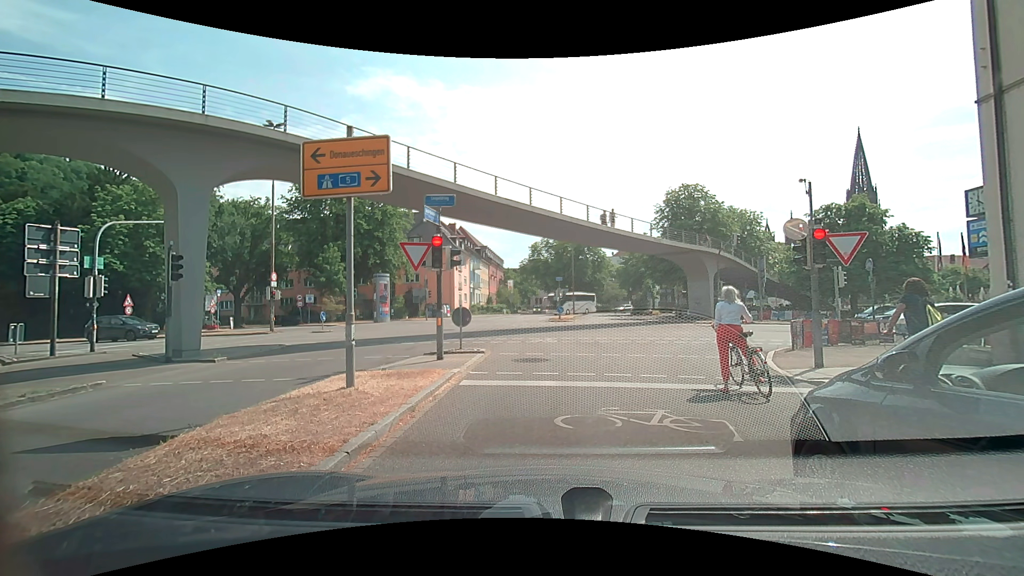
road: unclassified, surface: asphalt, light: Day
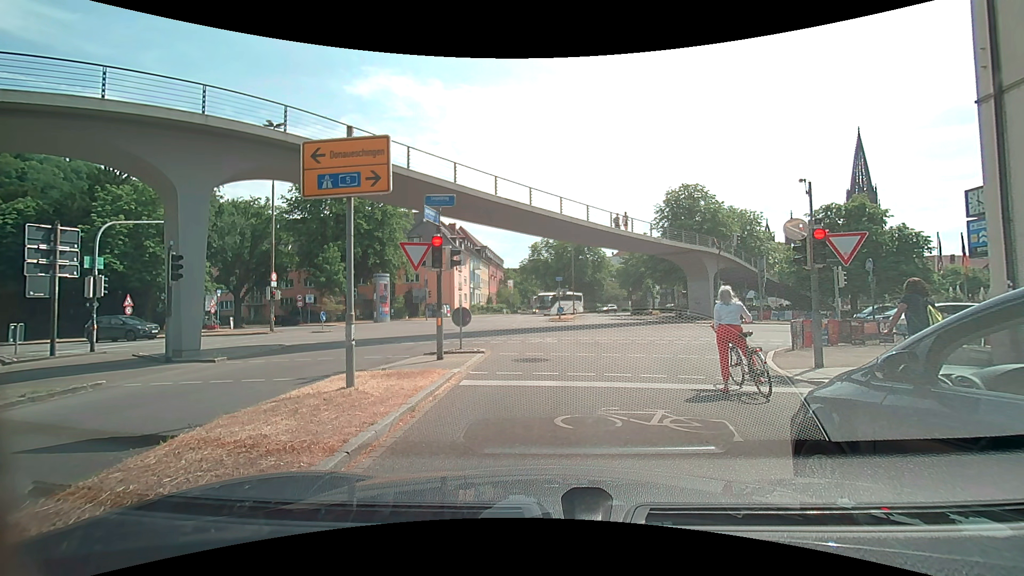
(0.0, 0.0) m; 0°
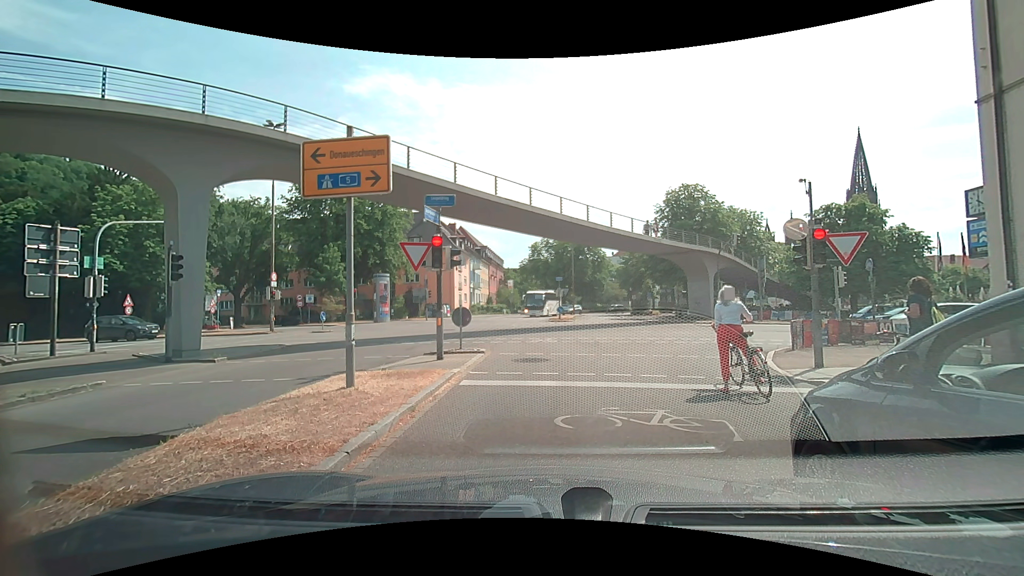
(0.0, 0.0) m; 0°
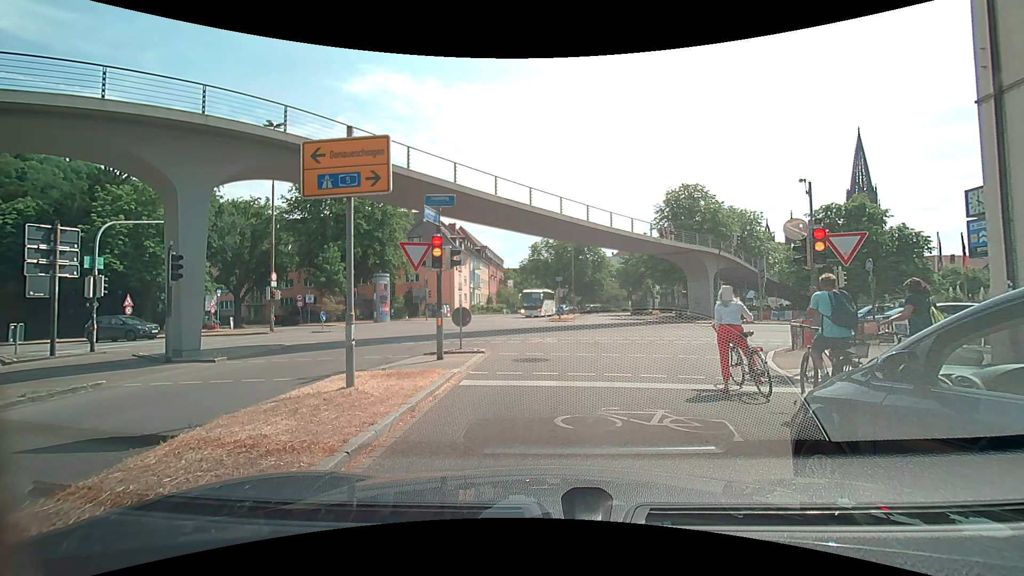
(0.0, 0.0) m; 0°
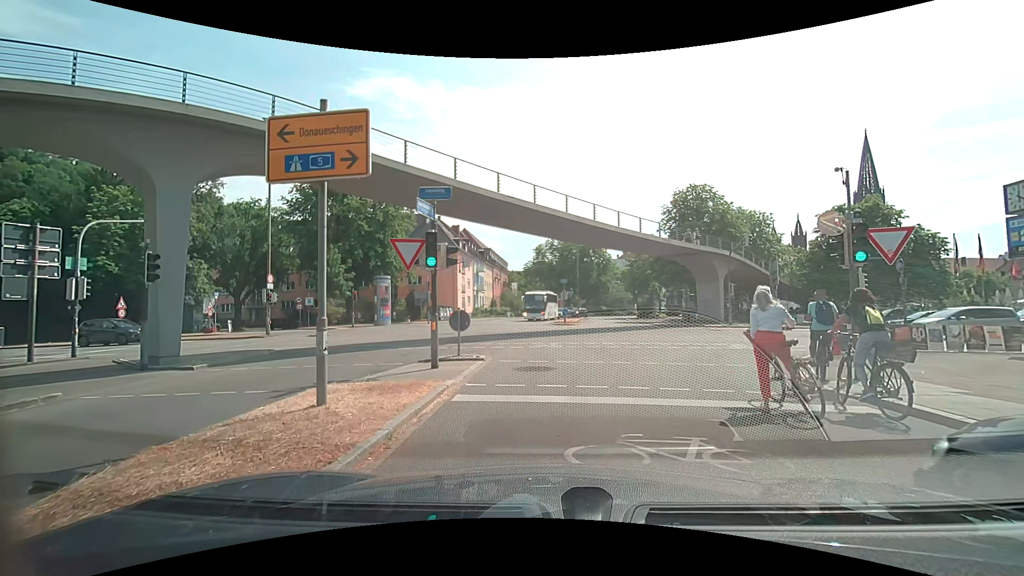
(0.0, +1.3) m; +1°
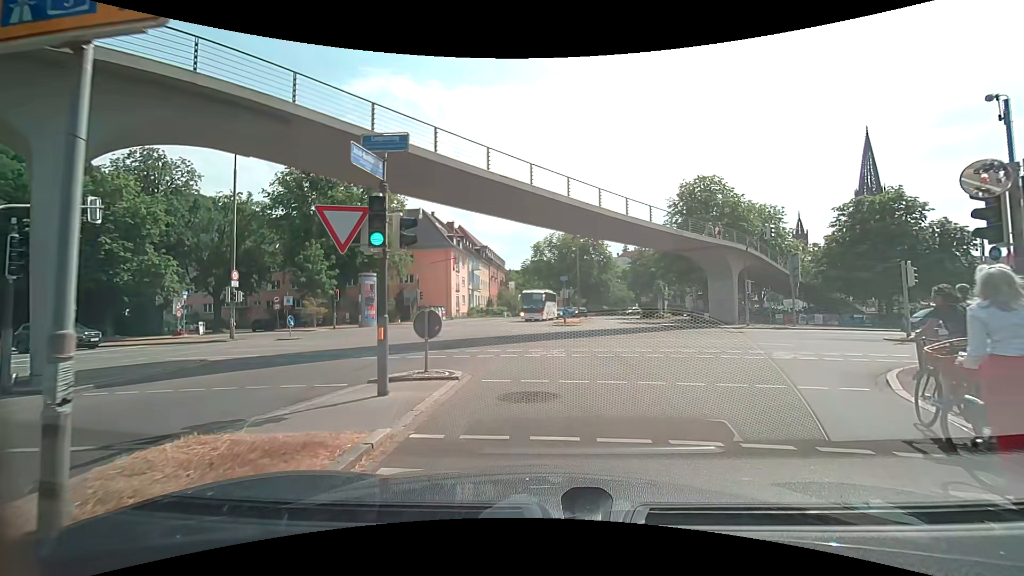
(0.0, +3.8) m; -1°
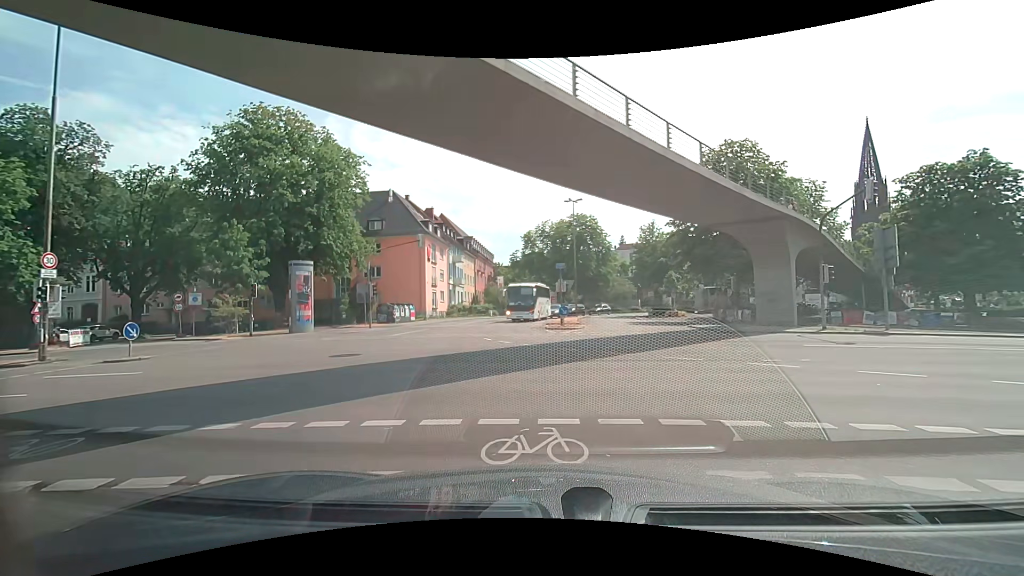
(+0.1, +10.7) m; +1°
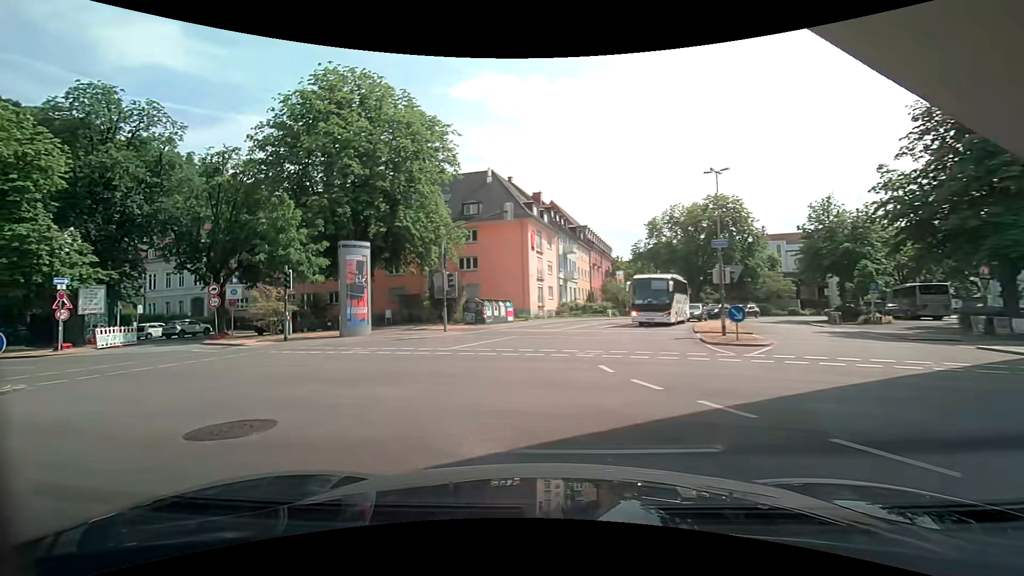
(-0.8, +10.4) m; -12°
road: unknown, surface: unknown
